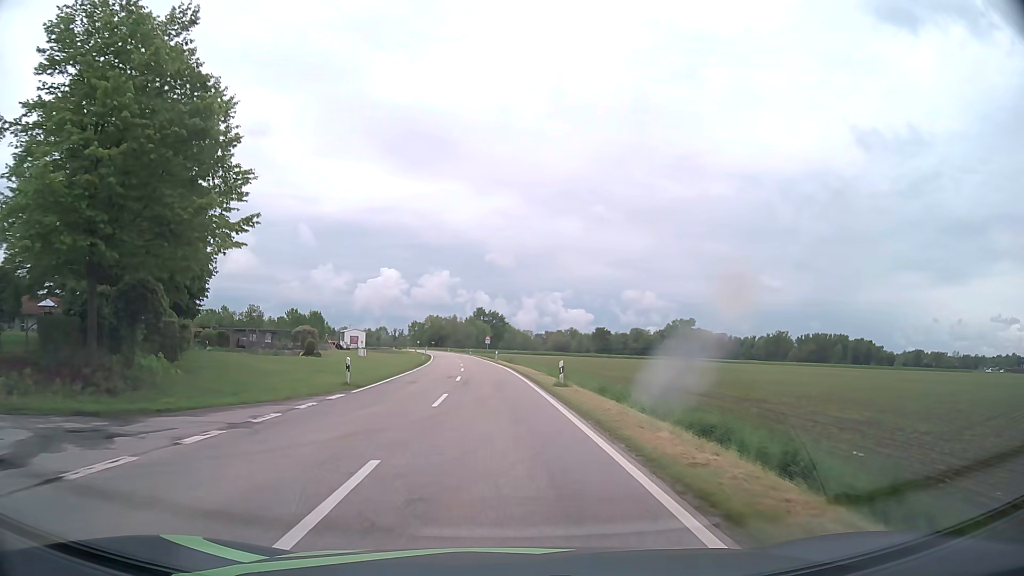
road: tertiary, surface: asphalt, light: Day
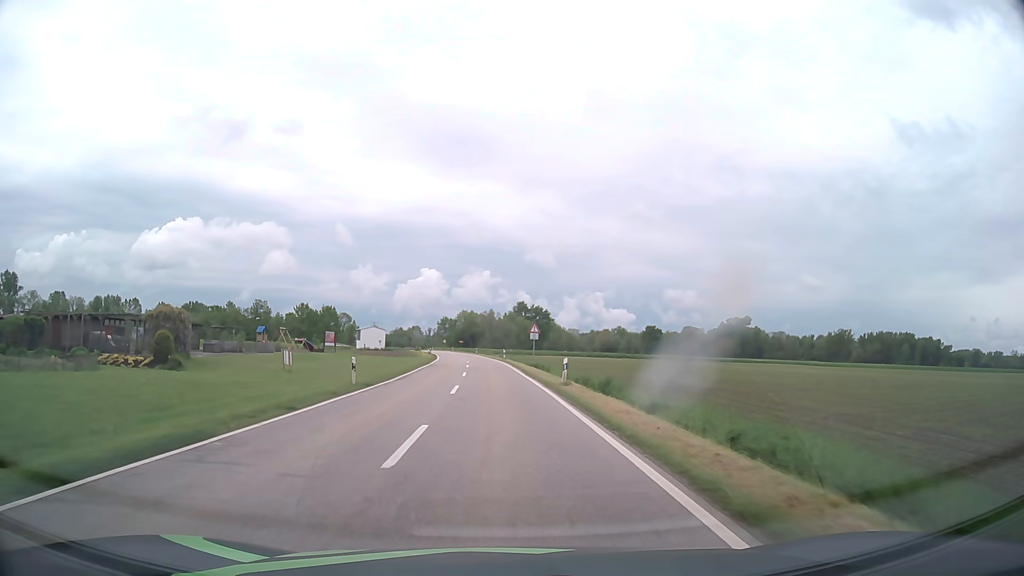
(-1.3, +45.0) m; -3°
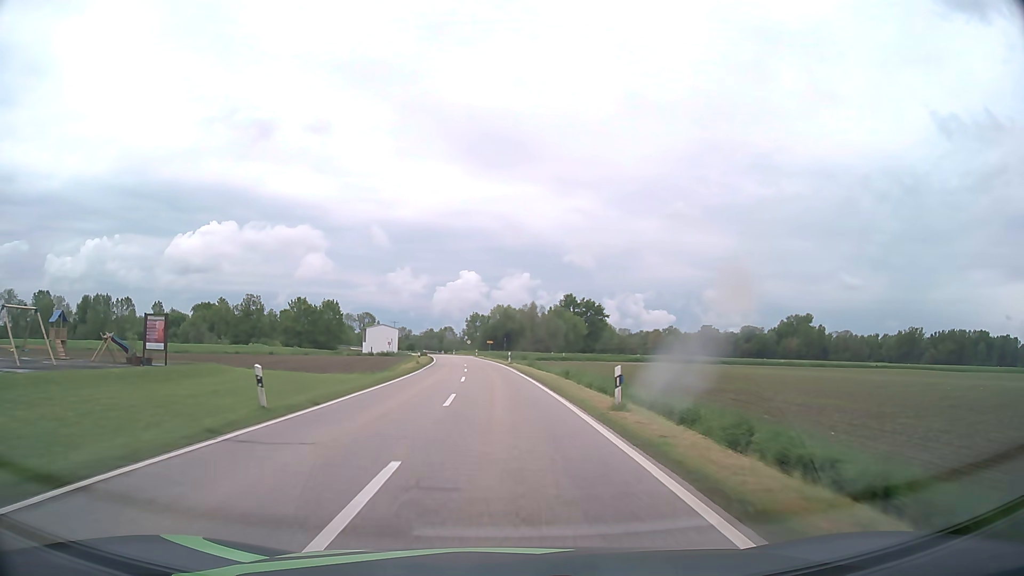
(-1.6, +53.0) m; -3°
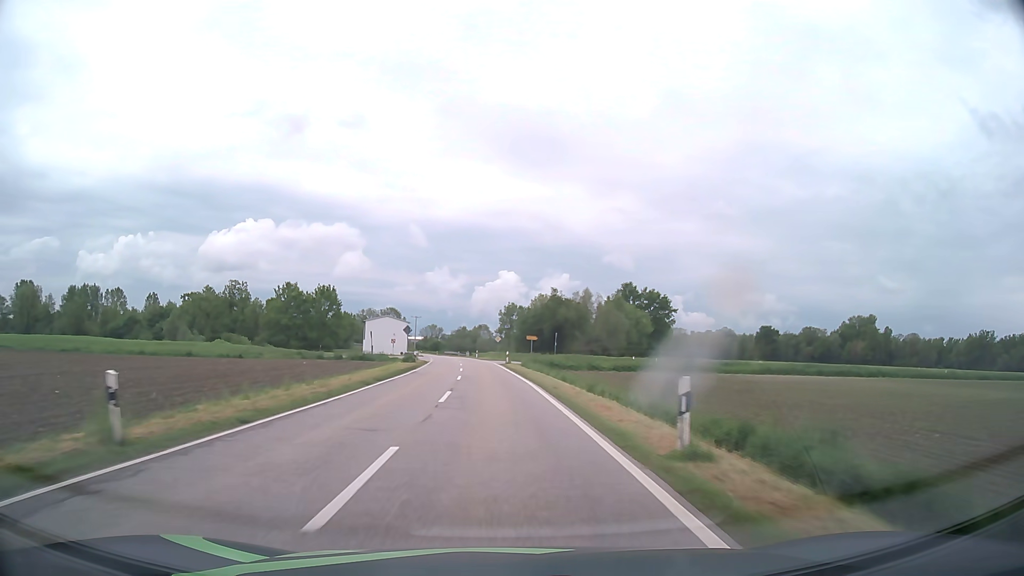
(-1.3, +47.7) m; -3°
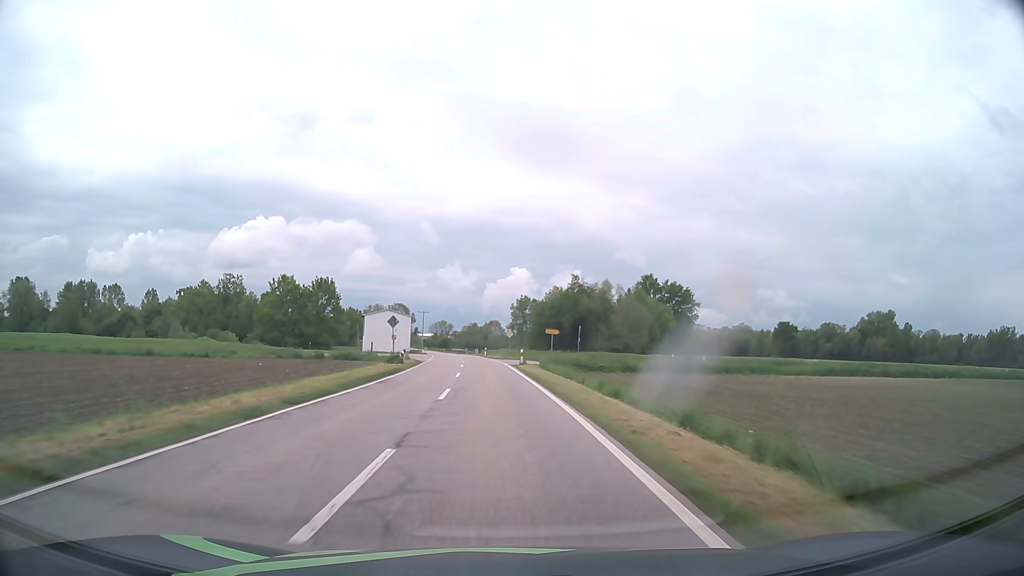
(-0.1, +12.6) m; -1°
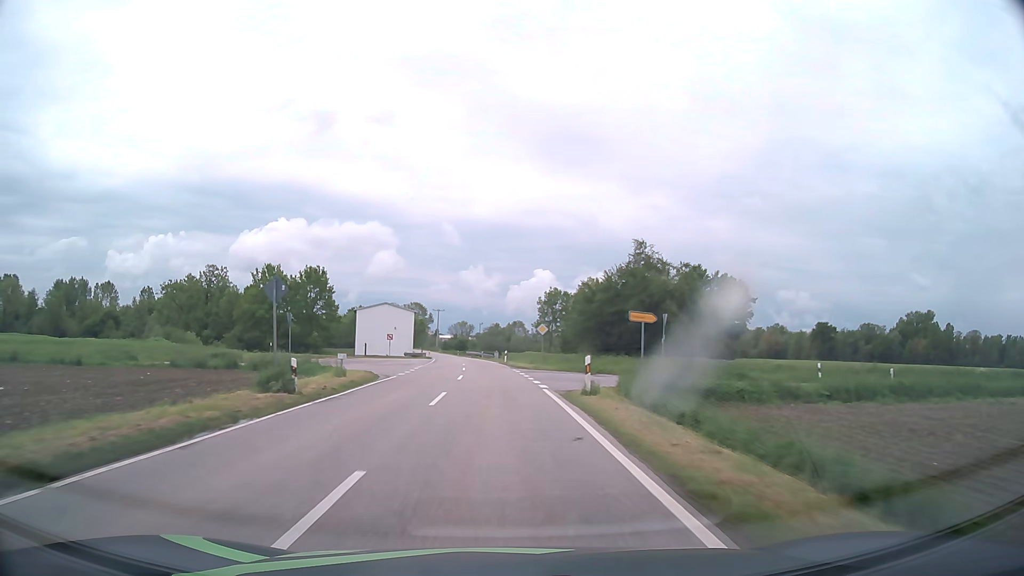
(-0.5, +26.0) m; -2°
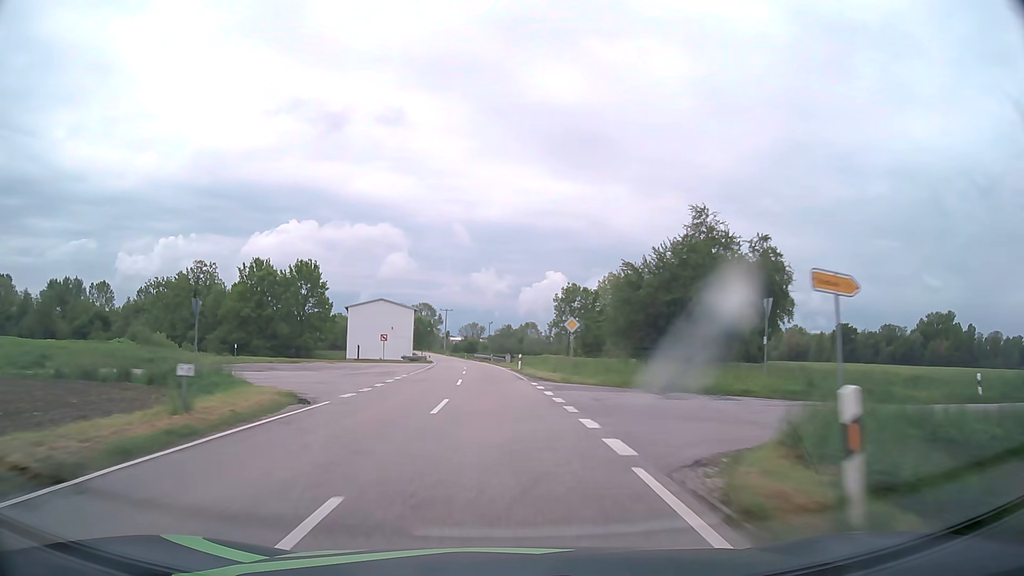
(-0.1, +13.3) m; -1°
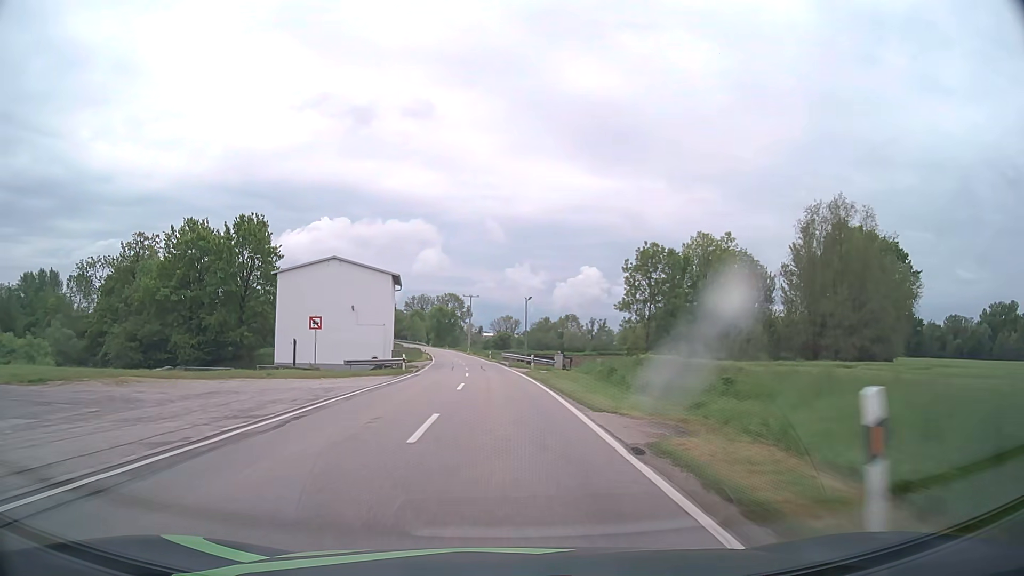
(-1.1, +40.7) m; -3°
(0, +10) (0, +20) (0, +30) (-1, +40) (-1, +50) (-2, +60) (-3, +70) (-4, +80) (-5, +90) (-6, +100) m
